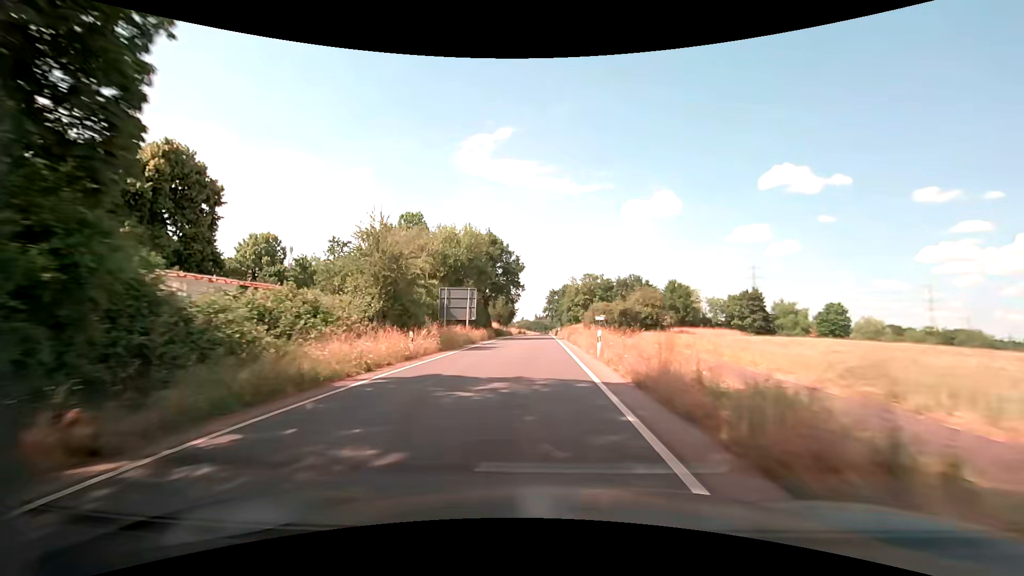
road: secondary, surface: asphalt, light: Day
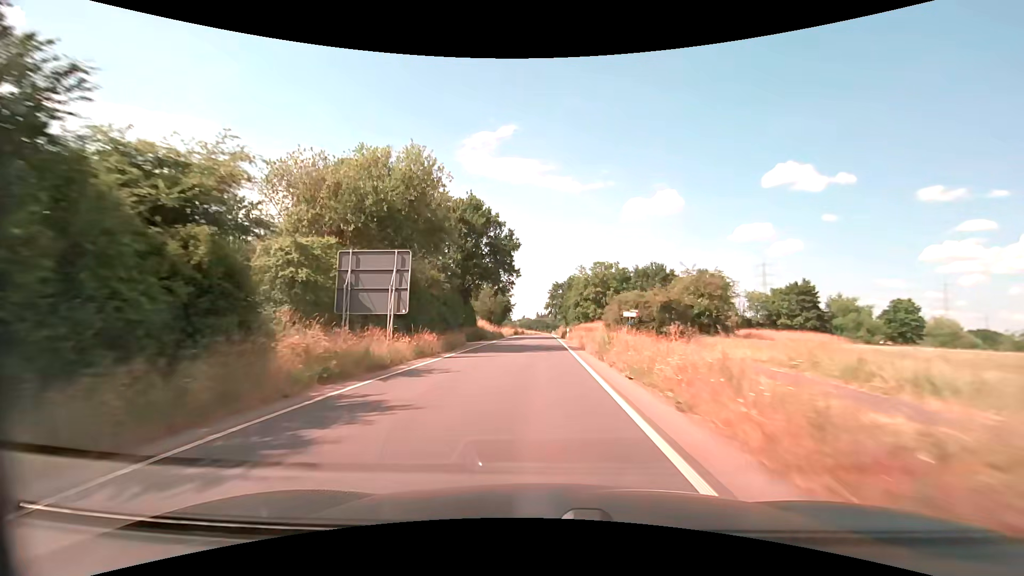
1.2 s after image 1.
(-0.1, +20.9) m; 0°
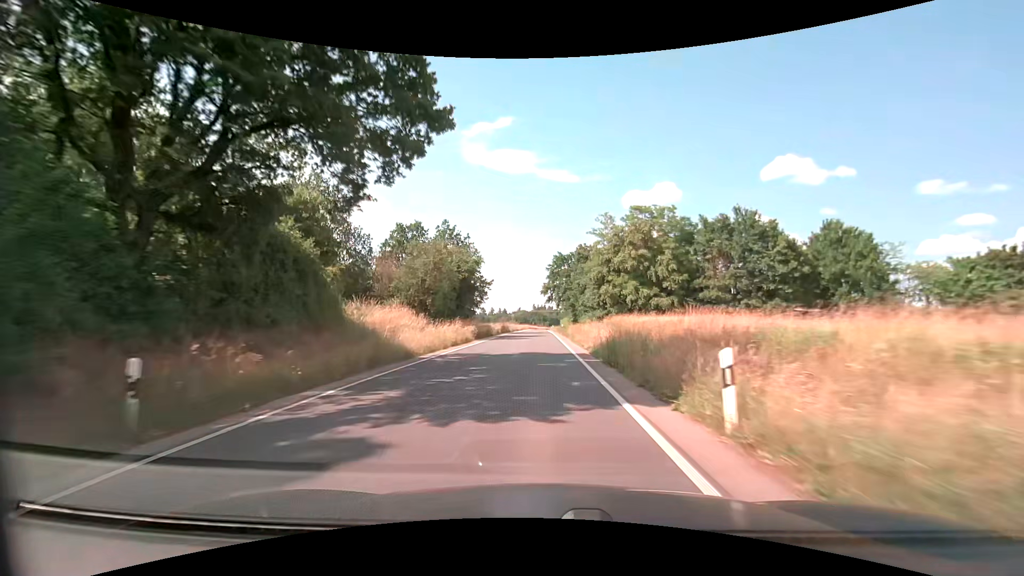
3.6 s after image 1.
(+0.1, +42.7) m; 0°
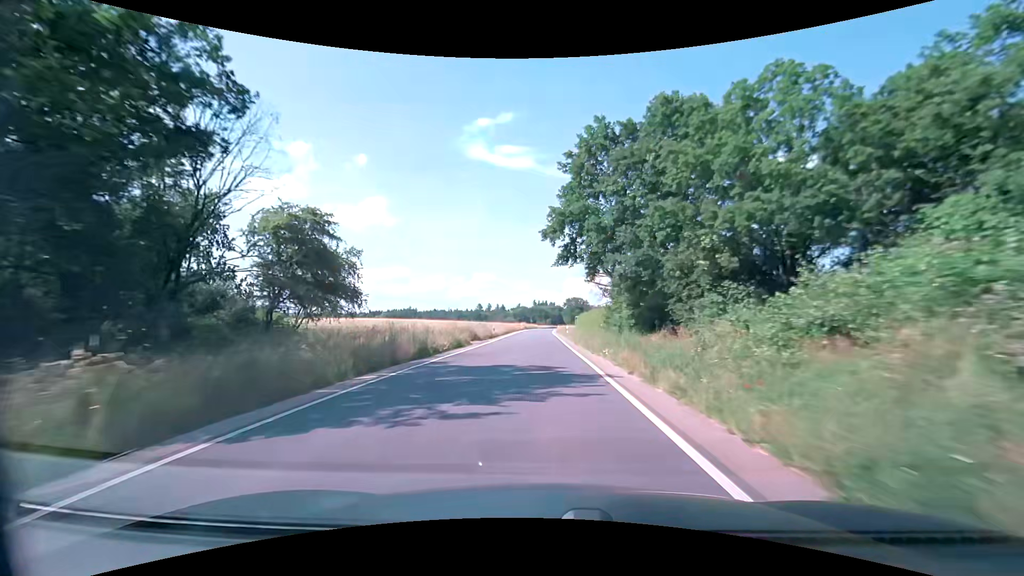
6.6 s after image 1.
(-0.3, +54.3) m; 0°
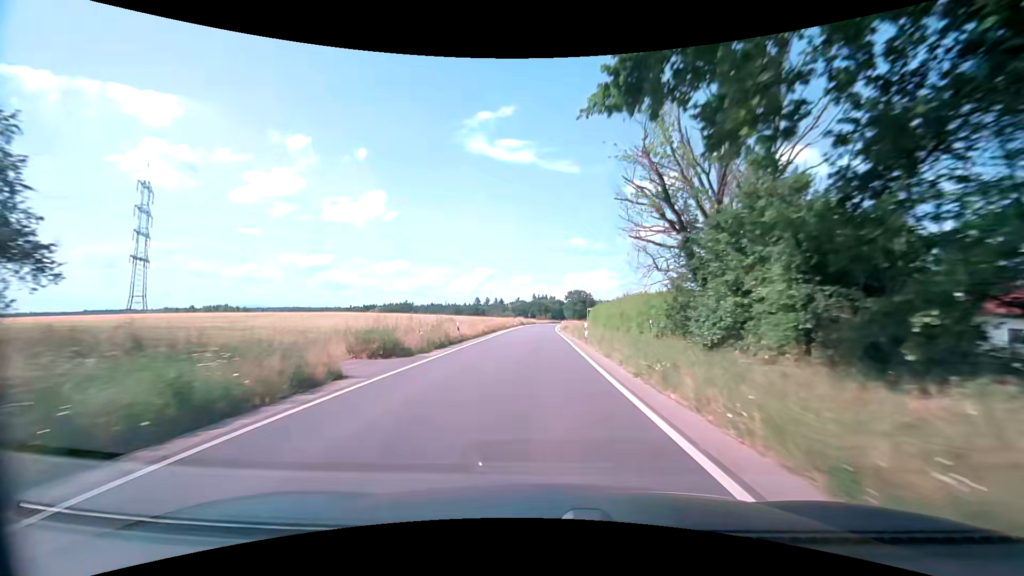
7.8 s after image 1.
(+0.1, +21.3) m; 0°
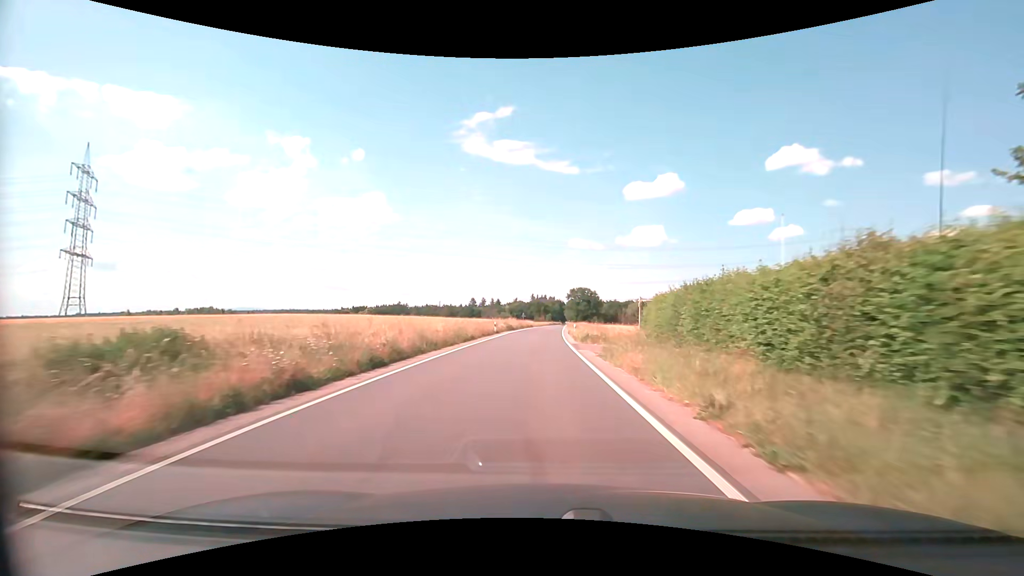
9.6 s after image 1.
(+0.1, +31.7) m; 0°
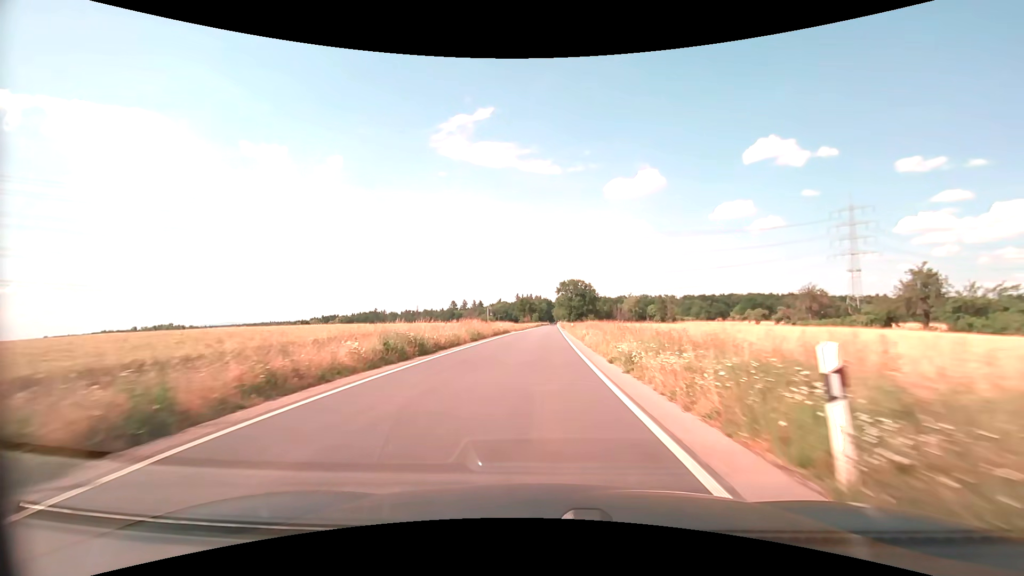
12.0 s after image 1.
(+0.3, +42.5) m; +1°
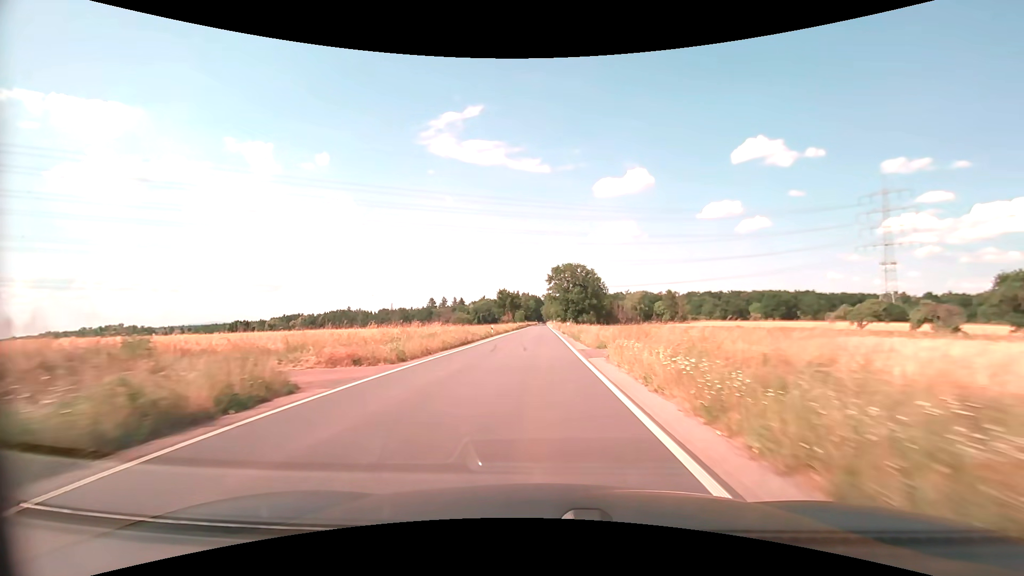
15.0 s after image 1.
(+0.7, +53.6) m; +1°
(0, +10) (0, +20) (0, +30) (0, +40) (0, +50) (0, +60) (0, +70) (0, +80) (0, +90) (0, +100) m
